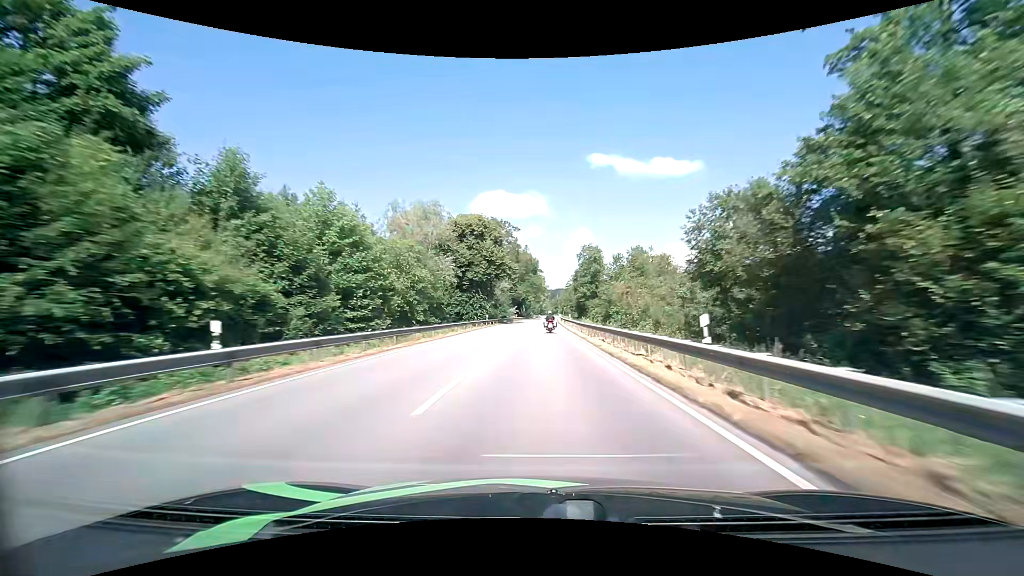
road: primary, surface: asphalt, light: Day
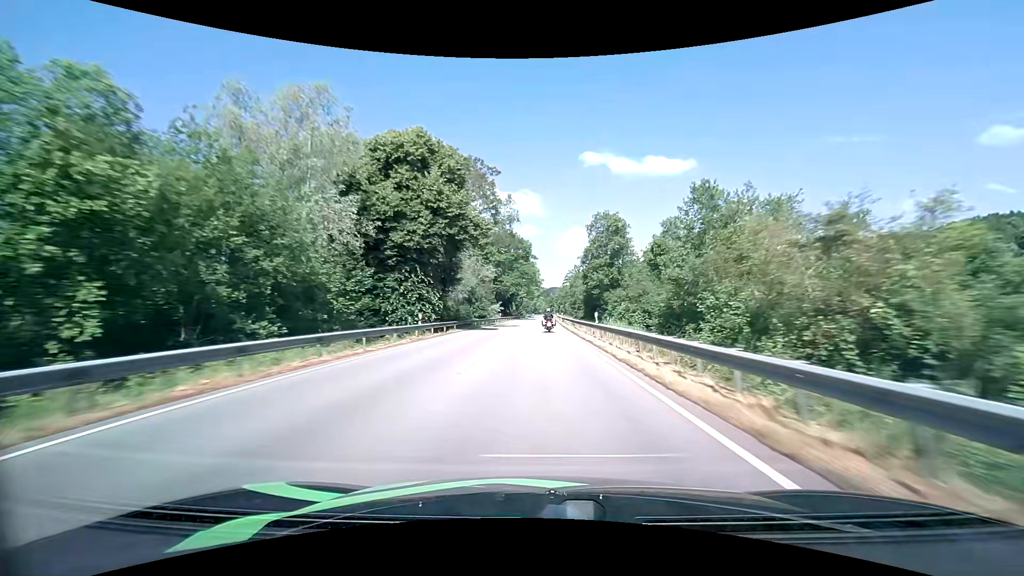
(+0.2, +31.5) m; +1°
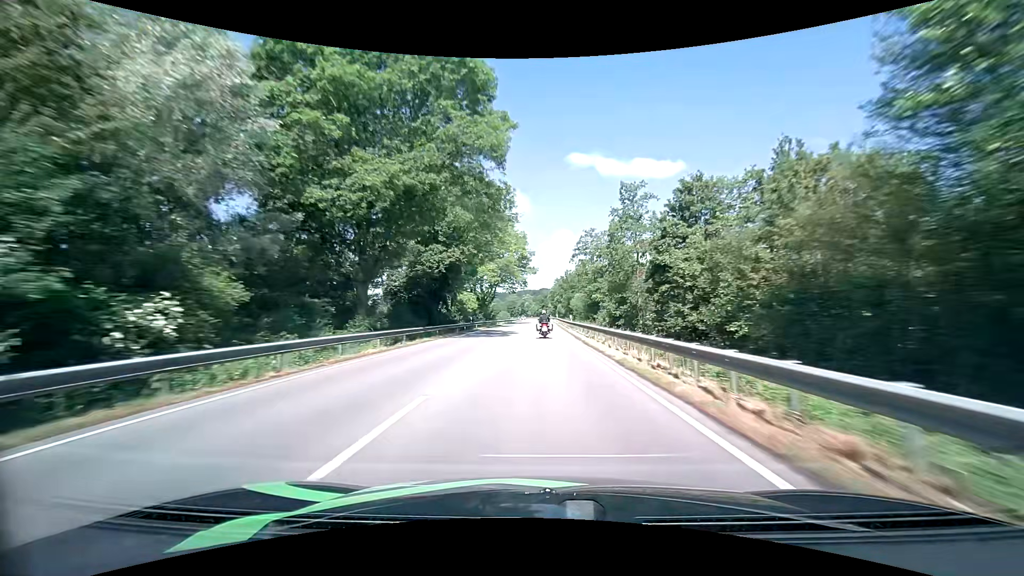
(+0.8, +78.1) m; +1°
(0, +10) (0, +20) (0, +30) (0, +40) (0, +50) (0, +60) (0, +70) (0, +80) (+1, +90) (+1, +100) m
